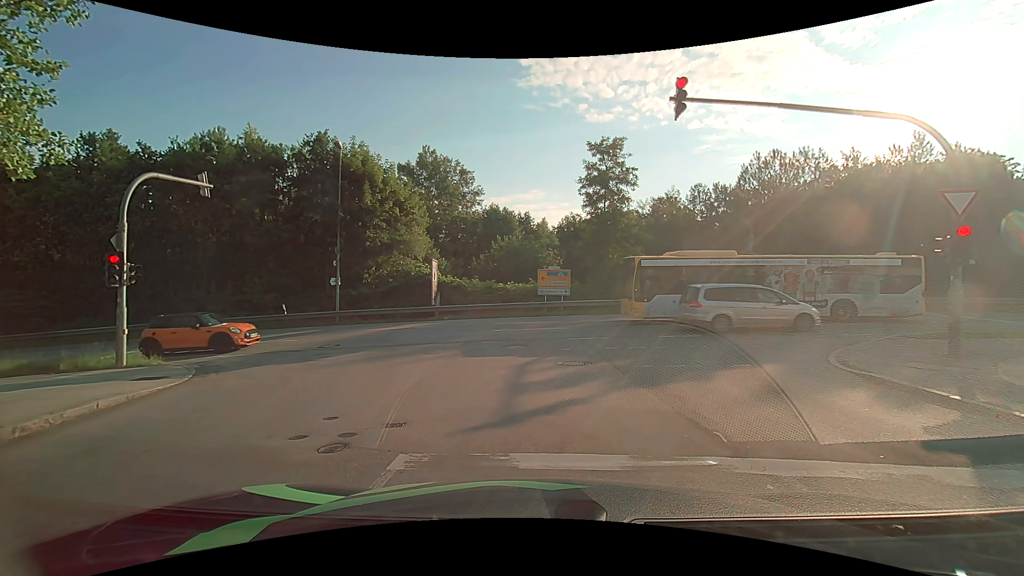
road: residential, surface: asphalt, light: Day
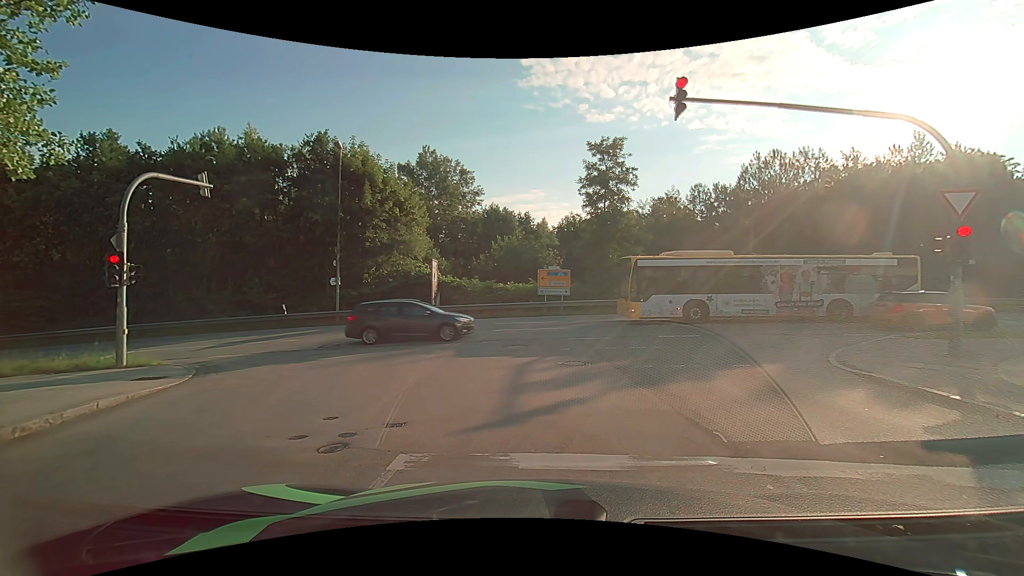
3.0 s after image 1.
(0.0, 0.0) m; 0°
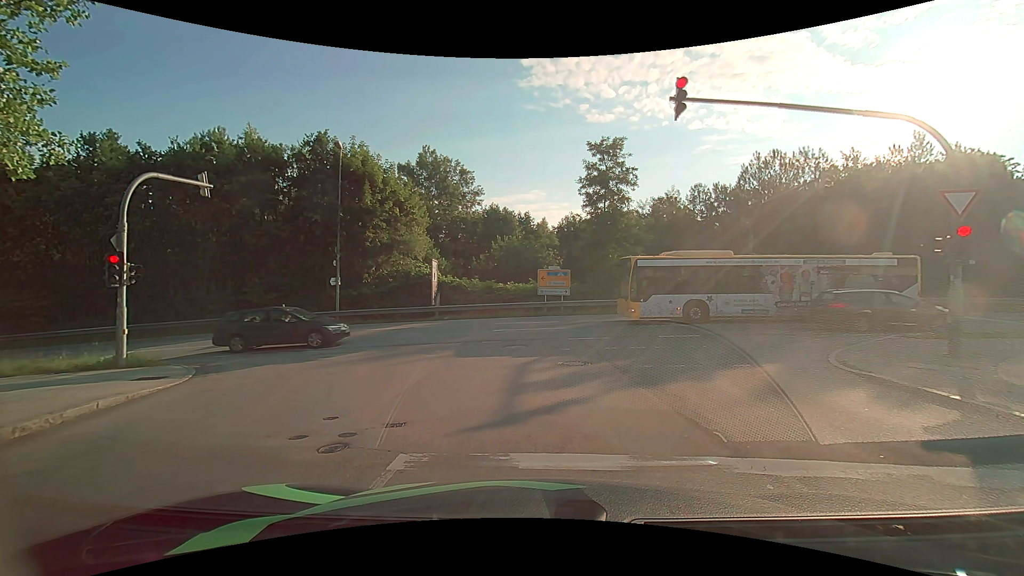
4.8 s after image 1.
(0.0, 0.0) m; 0°
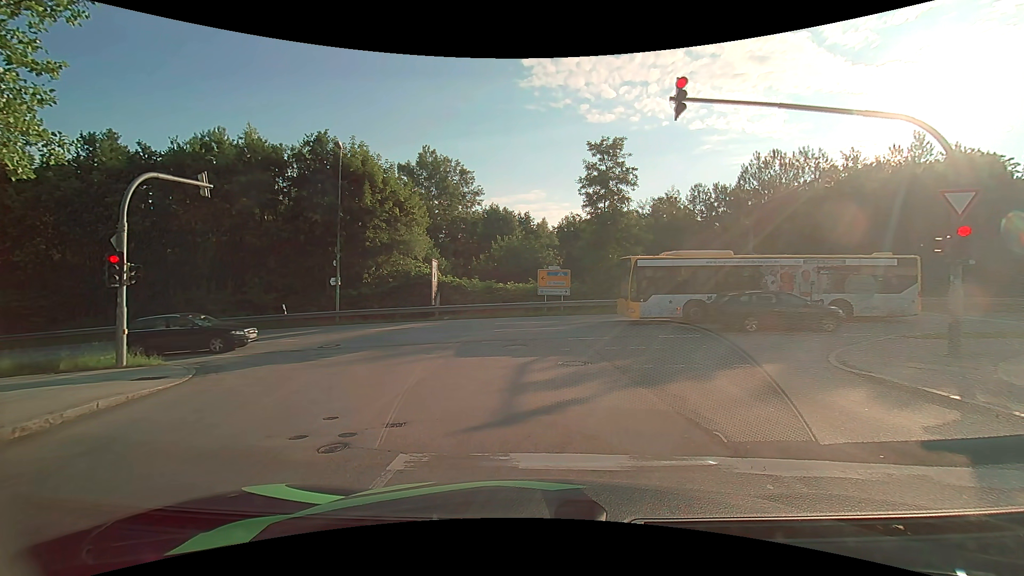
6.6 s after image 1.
(0.0, 0.0) m; 0°
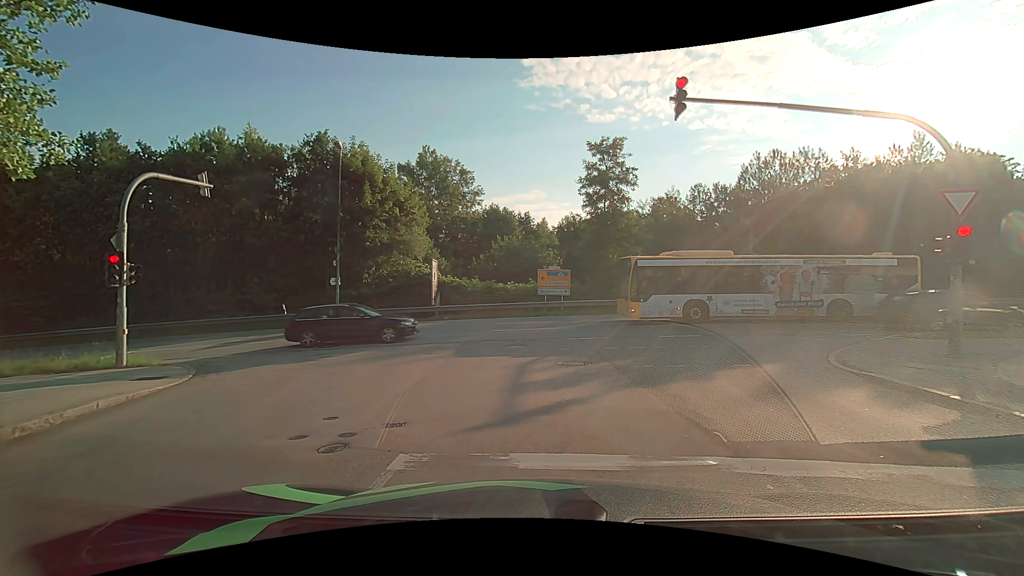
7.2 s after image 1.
(0.0, 0.0) m; 0°
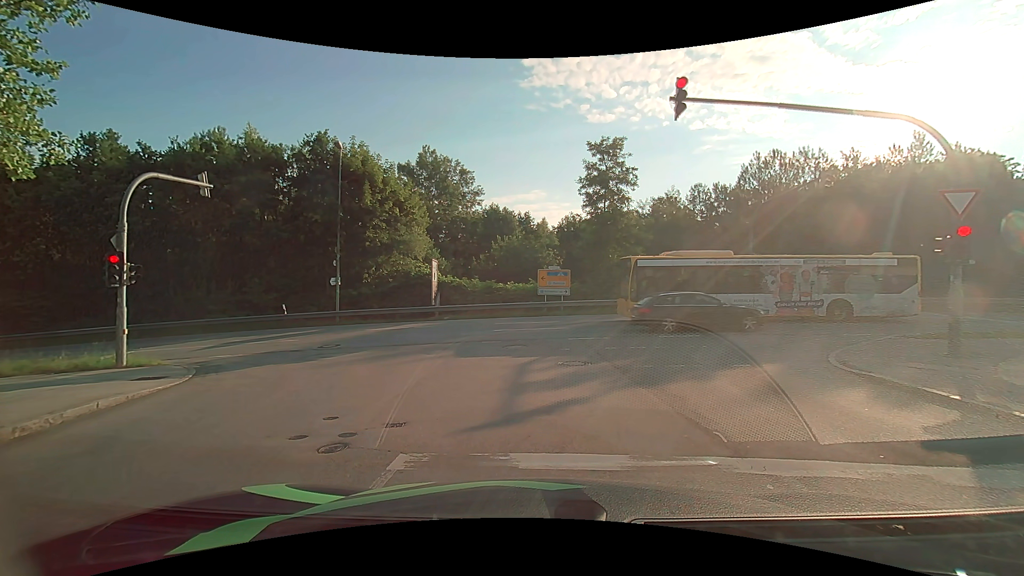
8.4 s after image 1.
(0.0, 0.0) m; 0°
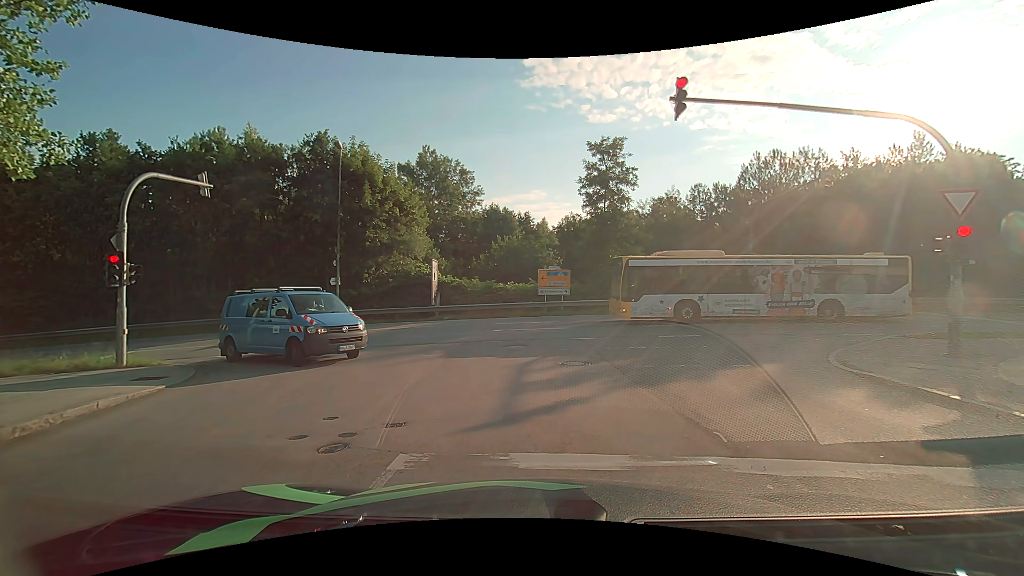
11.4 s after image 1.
(0.0, 0.0) m; 0°
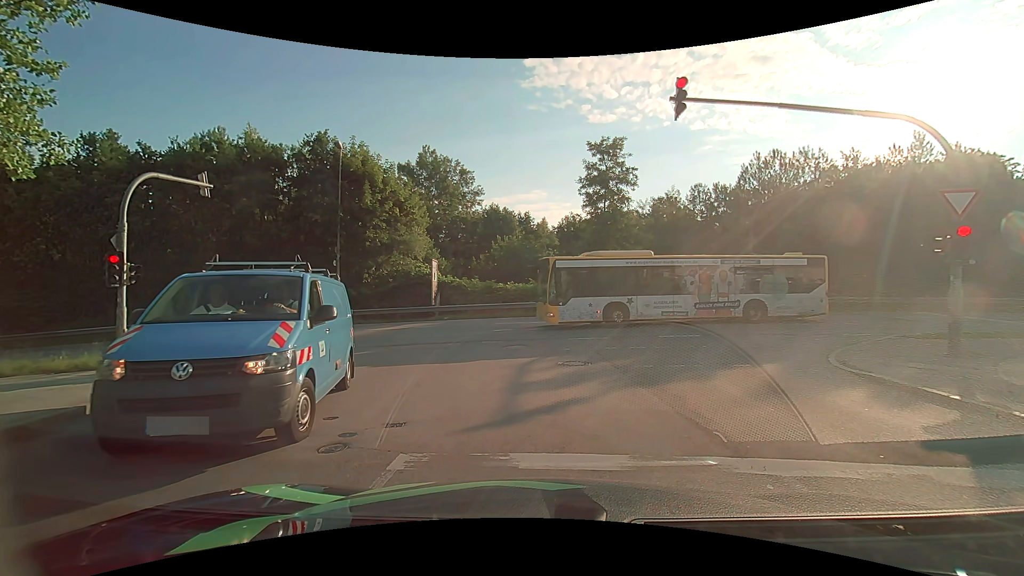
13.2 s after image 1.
(0.0, 0.0) m; 0°
(0, +10) (-3, +20) (-11, +25) (-20, +26) (-30, +25) (-40, +24) (-50, +24) (-60, +22) (-70, +21) (-80, +20) m
